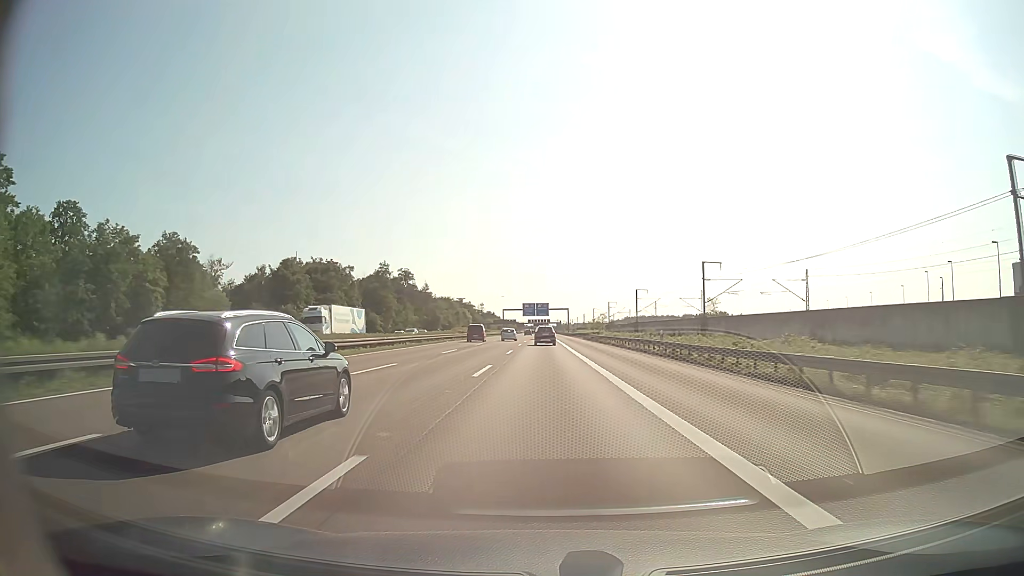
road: motorway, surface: asphalt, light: Day
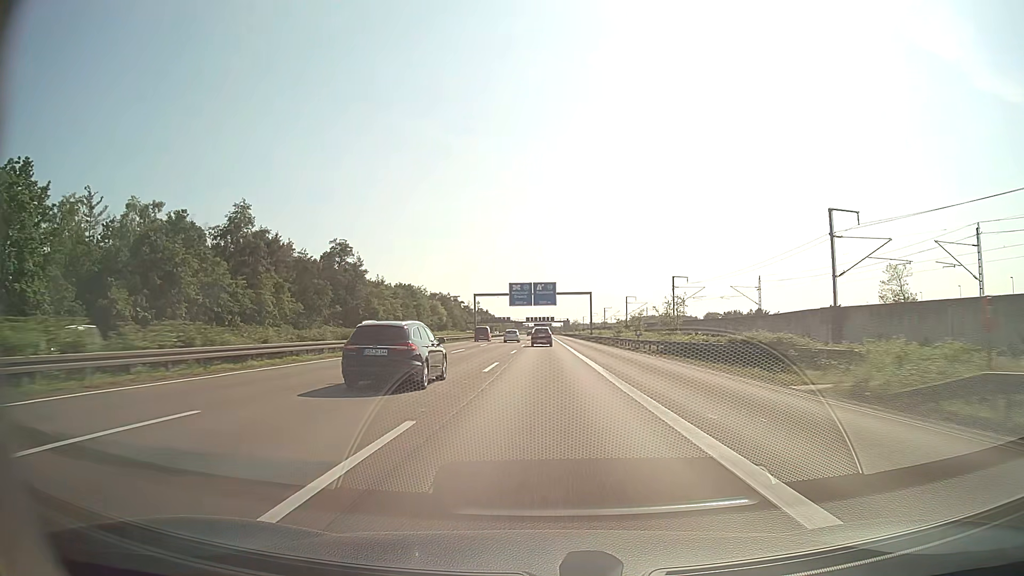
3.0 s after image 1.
(-0.2, +87.2) m; 0°
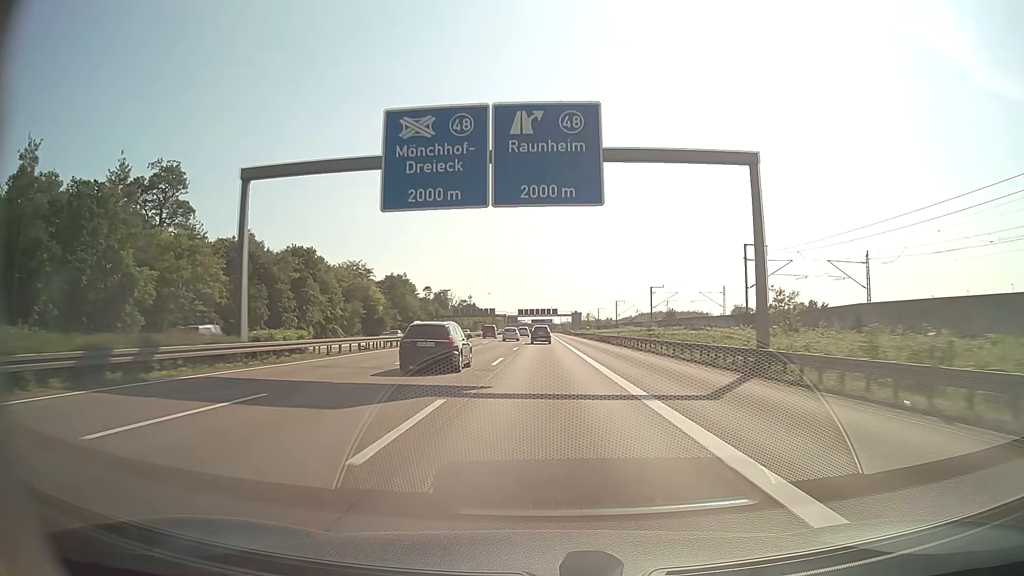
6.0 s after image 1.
(0.0, +87.2) m; 0°
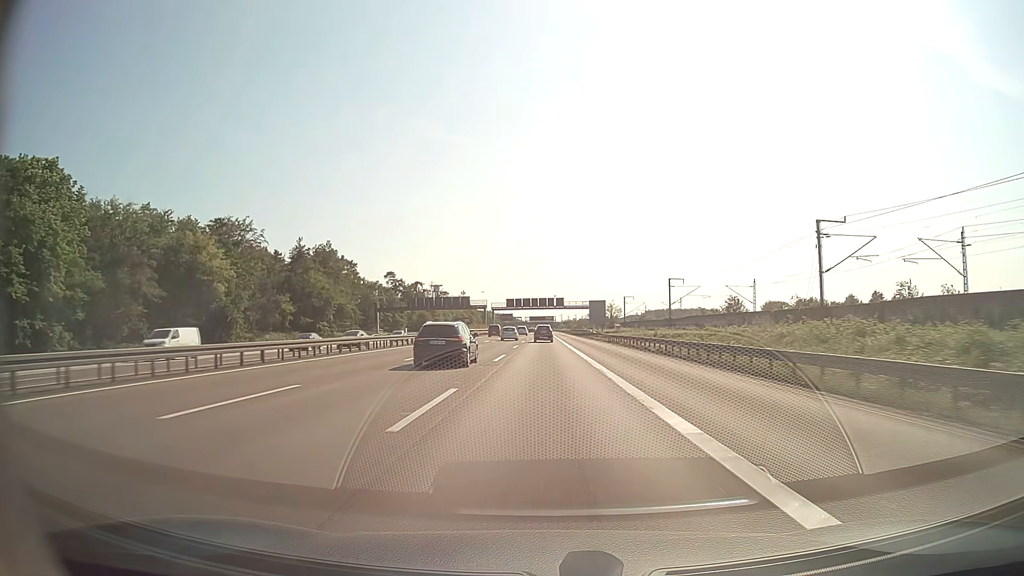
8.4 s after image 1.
(+0.1, +69.9) m; 0°
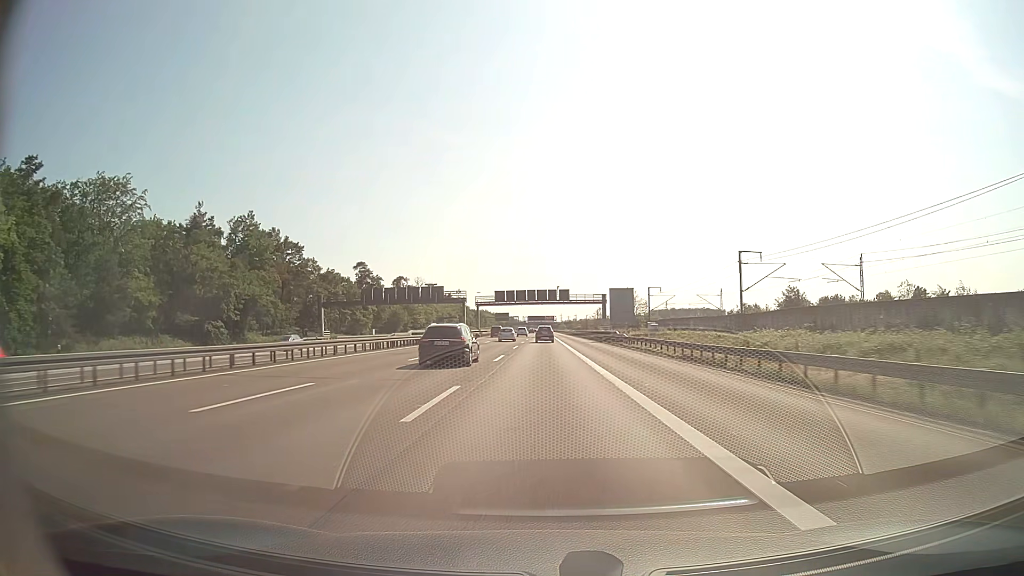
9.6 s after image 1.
(0.0, +35.0) m; 0°
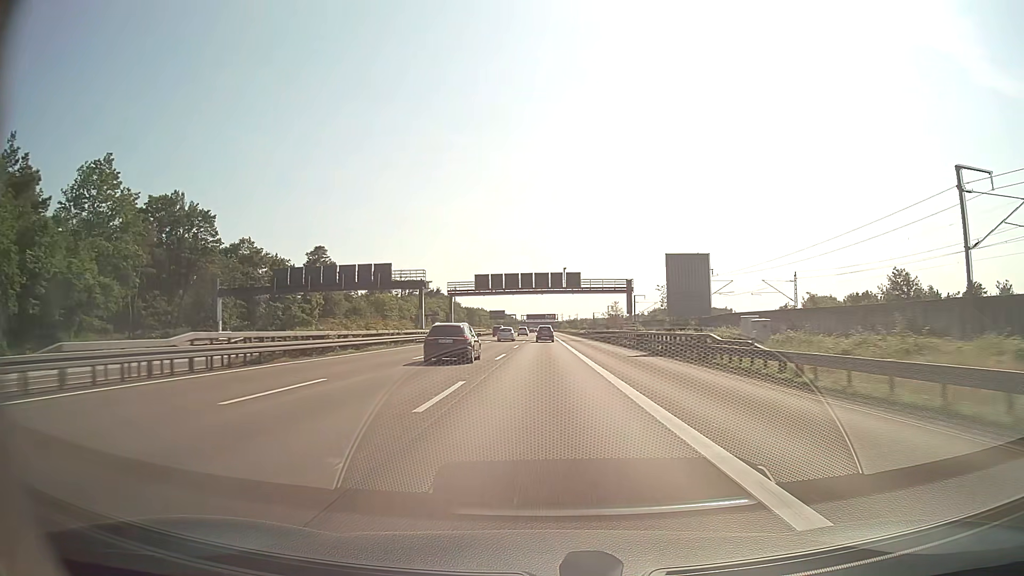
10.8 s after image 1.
(0.0, +34.9) m; 0°
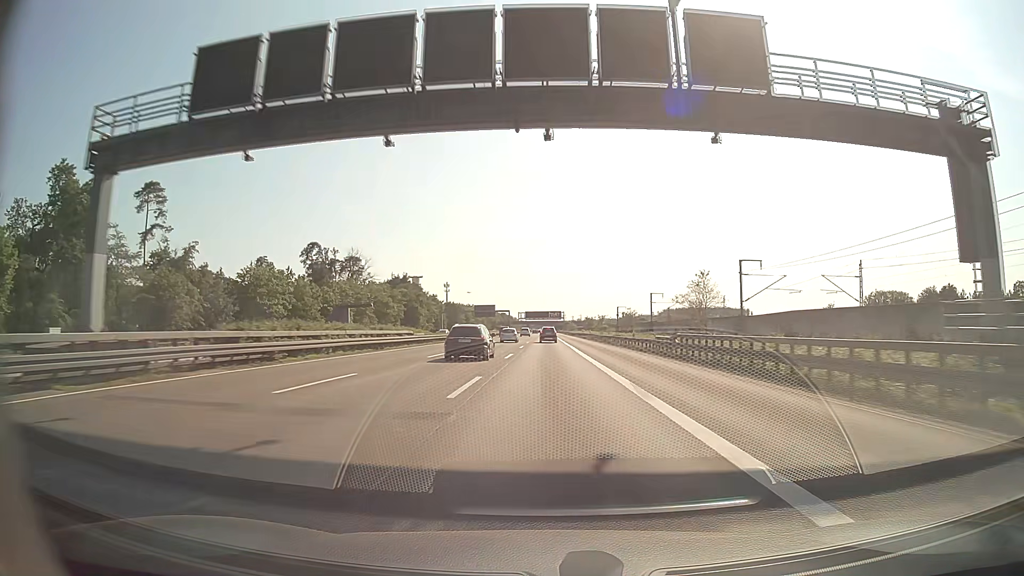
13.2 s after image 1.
(-0.3, +69.8) m; 0°
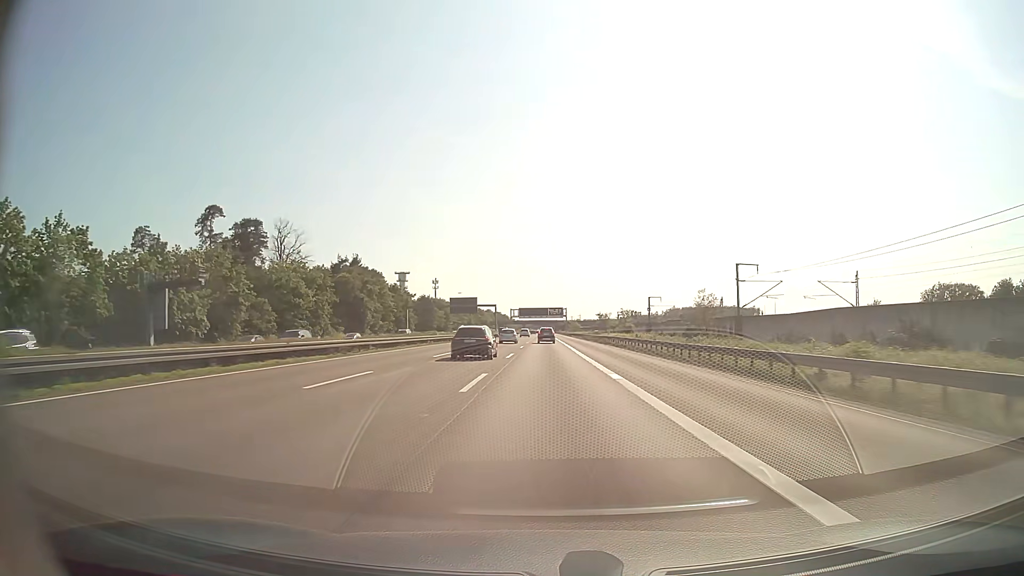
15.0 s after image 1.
(+0.1, +52.3) m; 0°
(0, +10) (0, +20) (0, +30) (0, +40) (0, +50) (0, +60) (0, +70) (0, +80) (0, +90) (0, +100) m
